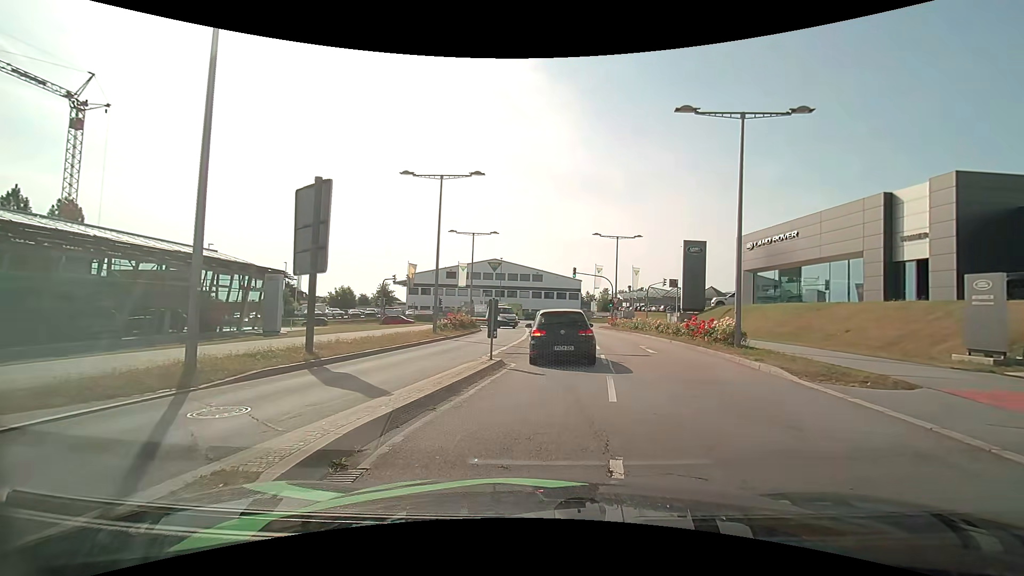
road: secondary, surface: asphalt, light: Day
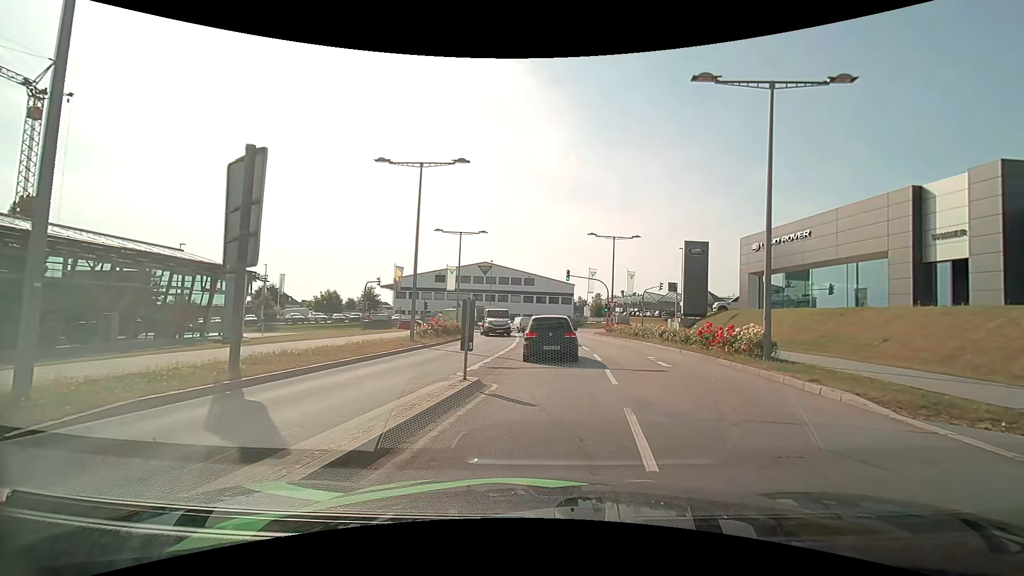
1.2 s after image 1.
(0.0, +3.3) m; +1°
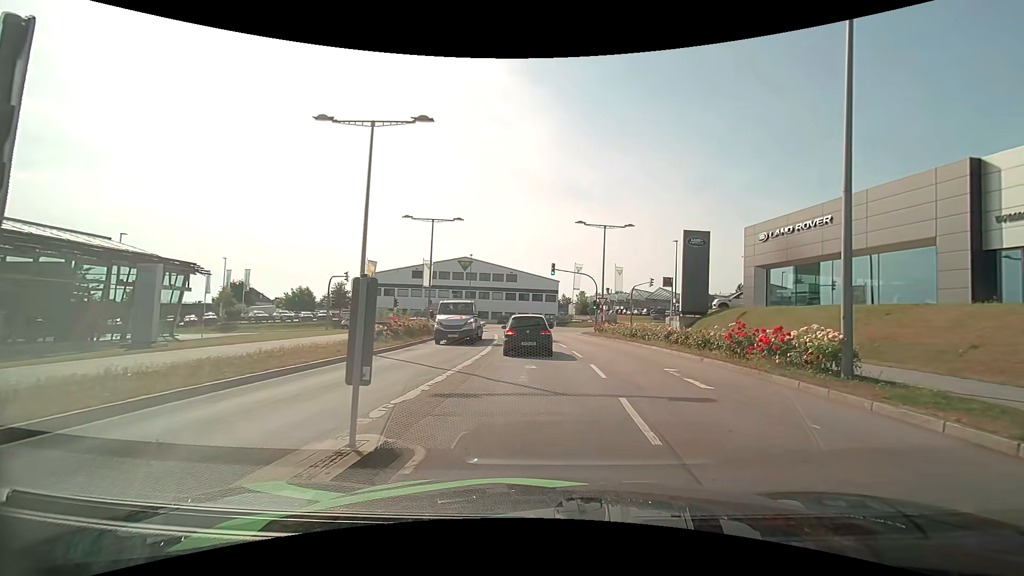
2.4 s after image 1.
(+0.1, +5.2) m; +2°
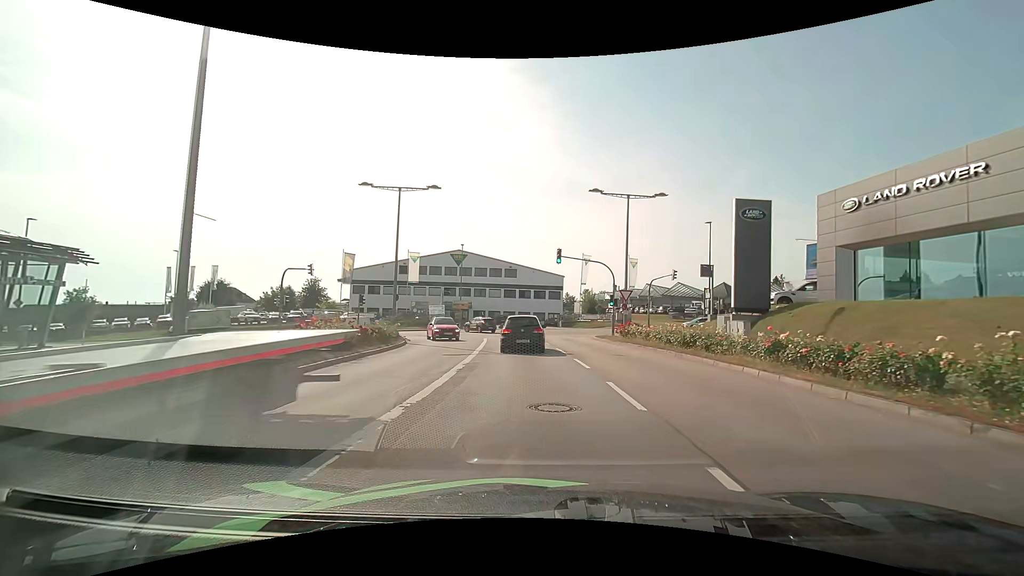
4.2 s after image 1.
(0.0, +10.1) m; -1°
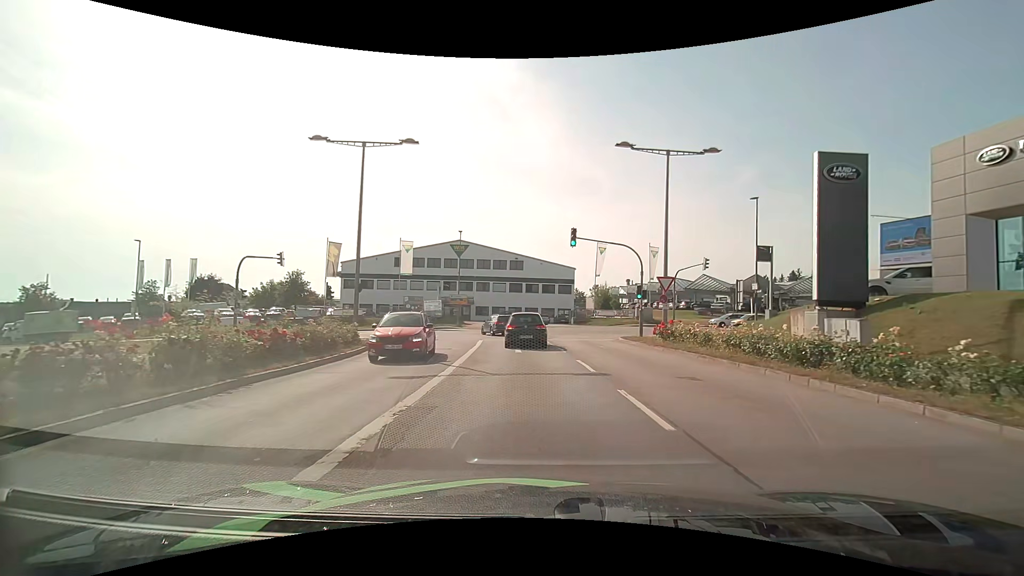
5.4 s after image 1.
(0.0, +7.6) m; -2°
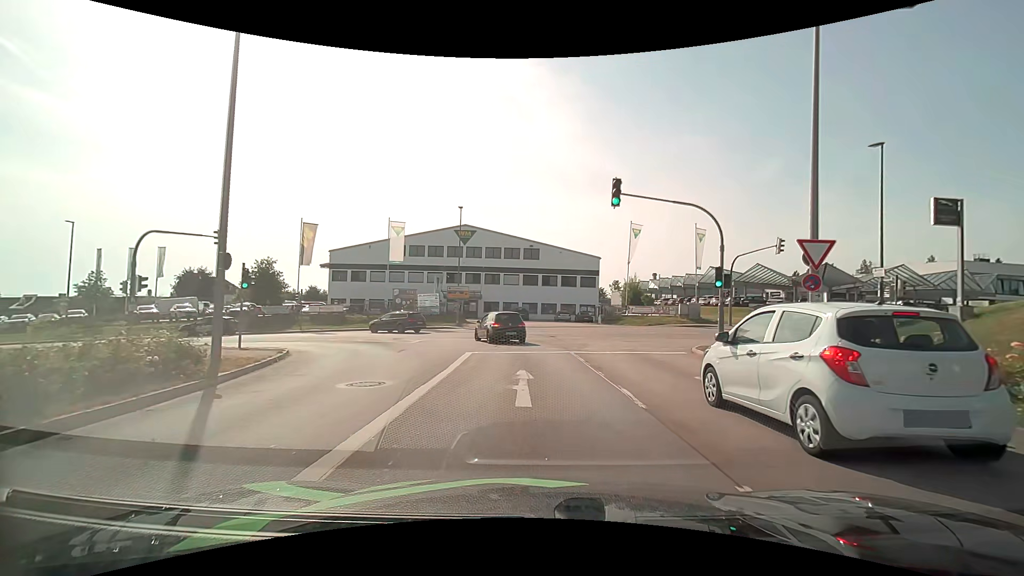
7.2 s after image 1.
(-0.1, +10.7) m; -1°
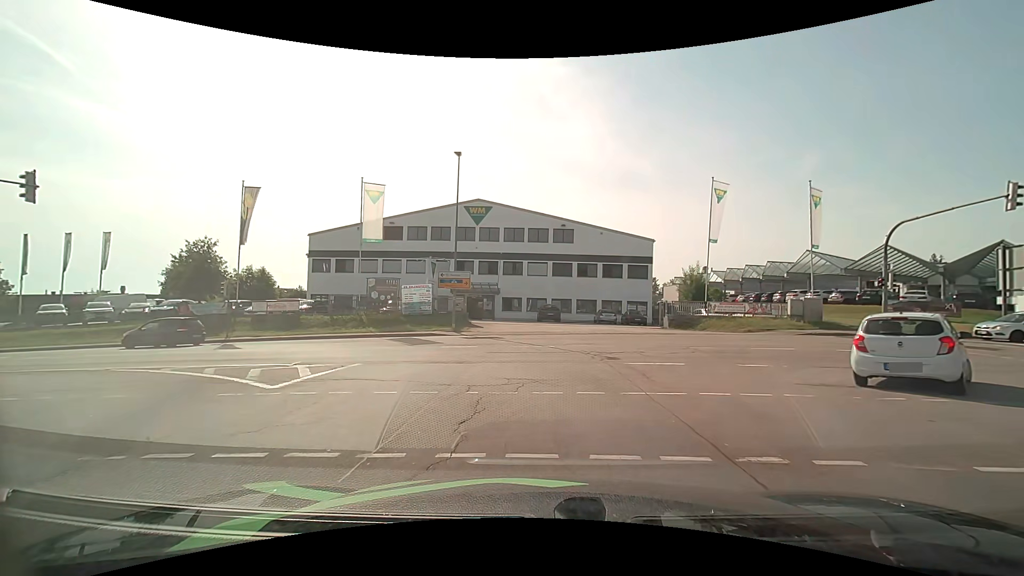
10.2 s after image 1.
(-0.2, +14.7) m; -4°
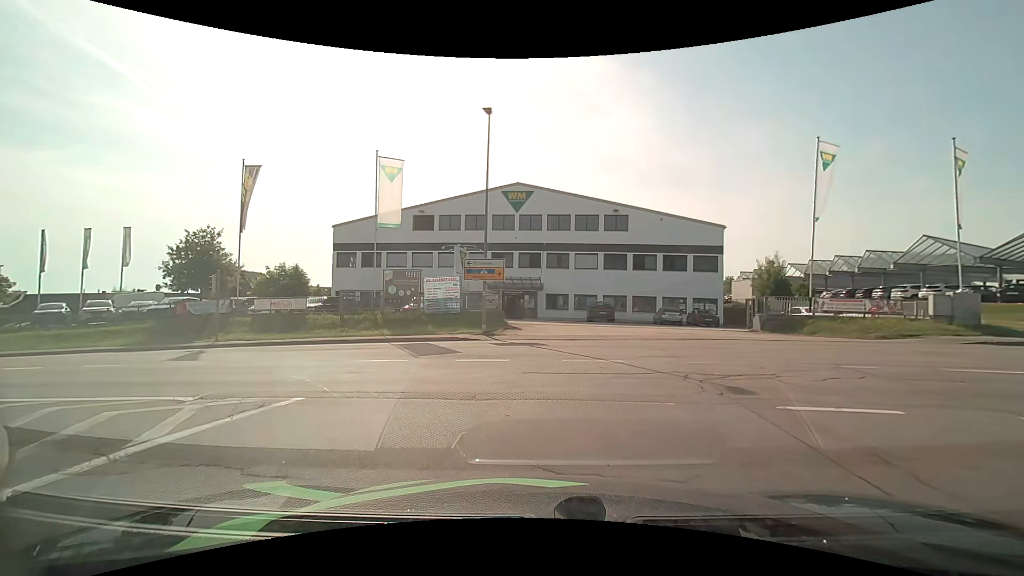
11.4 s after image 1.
(-0.1, +6.2) m; -4°
(-2, +10) (-8, +18) (-17, +22) (-27, +23) (-37, +24) (-47, +25) (-57, +26) (-66, +27) (-76, +28) (-86, +28) m
